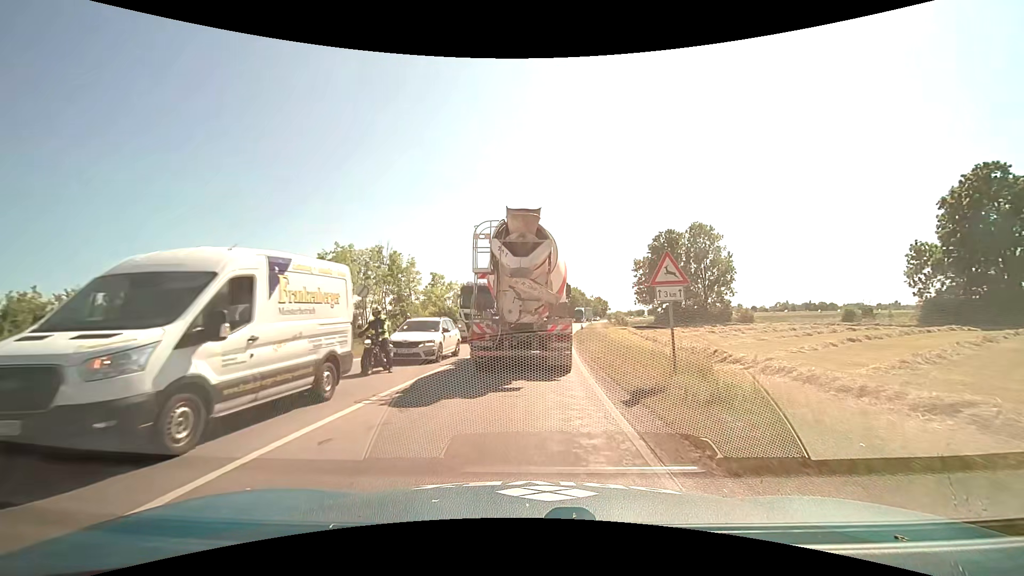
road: primary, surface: asphalt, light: Day
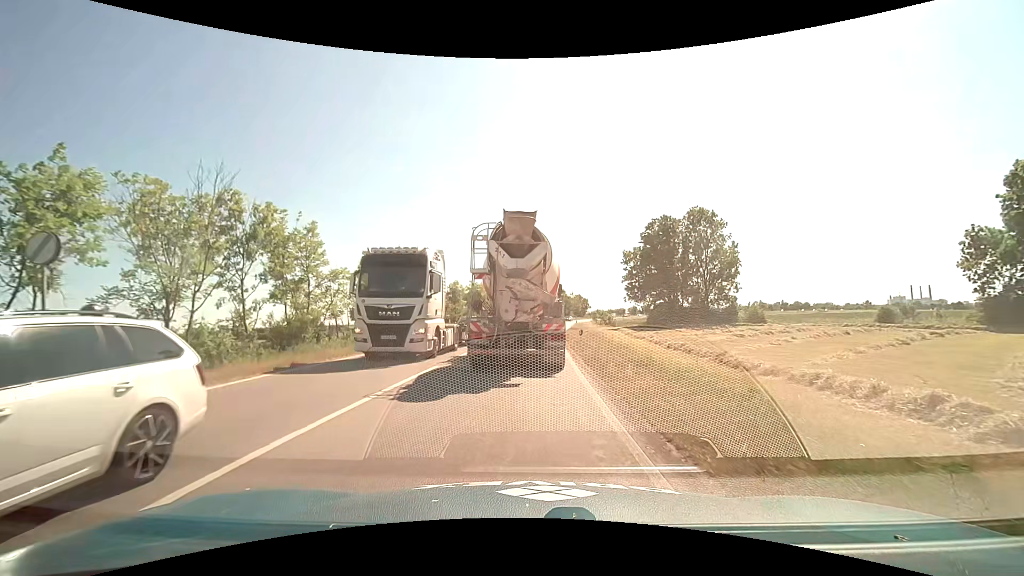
(+0.3, +14.1) m; +3°
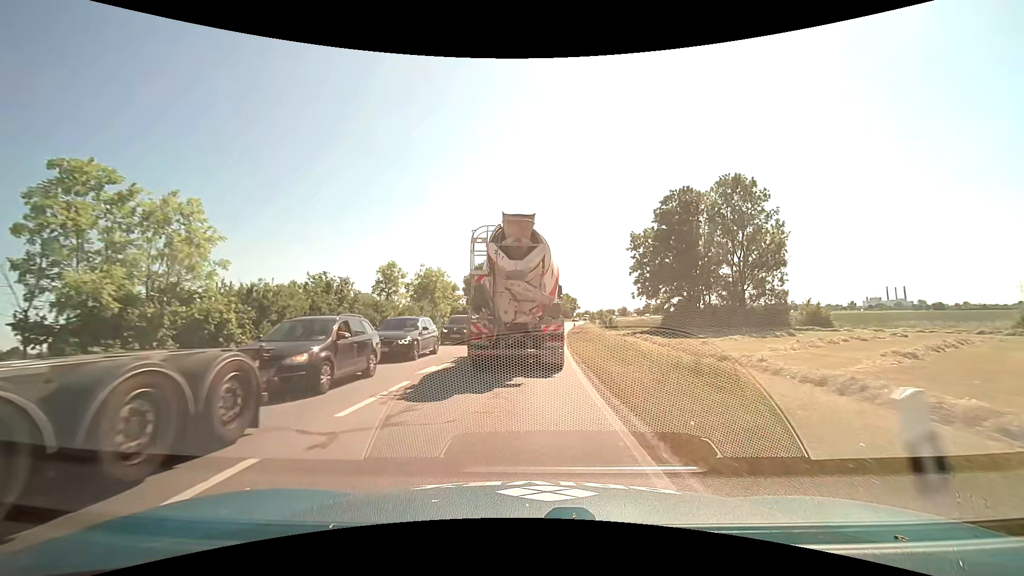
(+0.4, +21.3) m; +2°
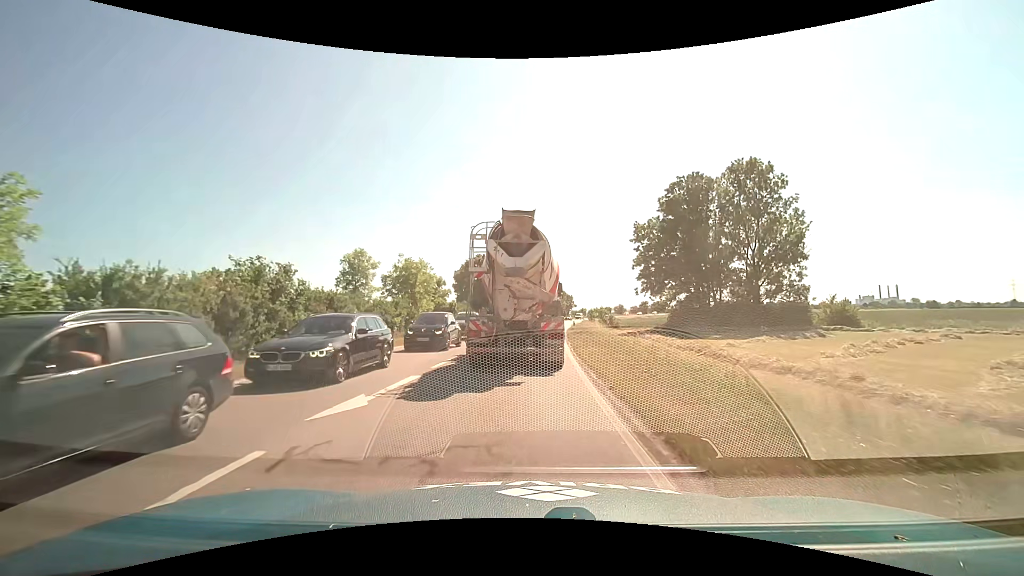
(0.0, +5.7) m; 0°
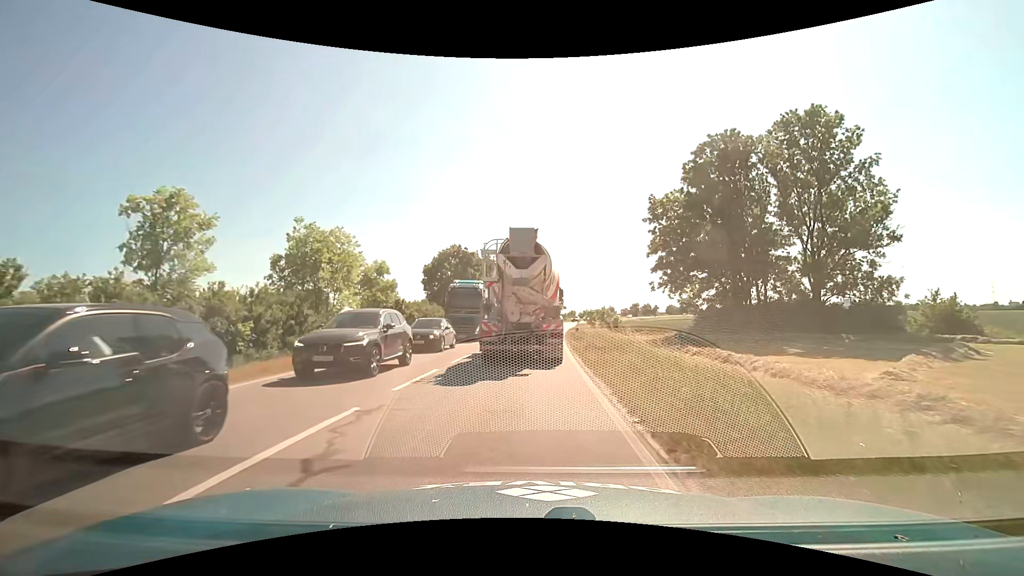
(+0.3, +15.2) m; +2°
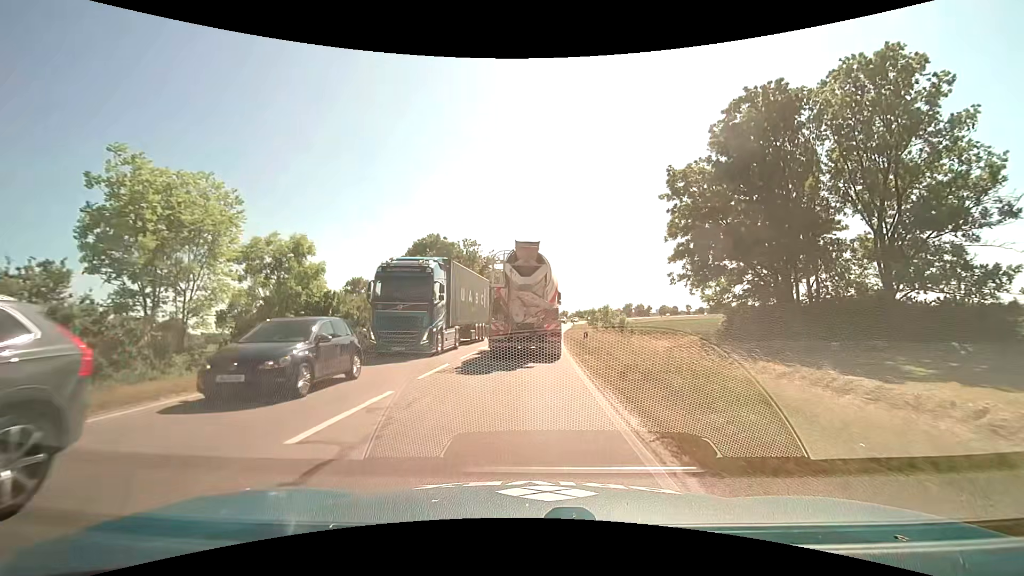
(+0.1, +10.1) m; +1°
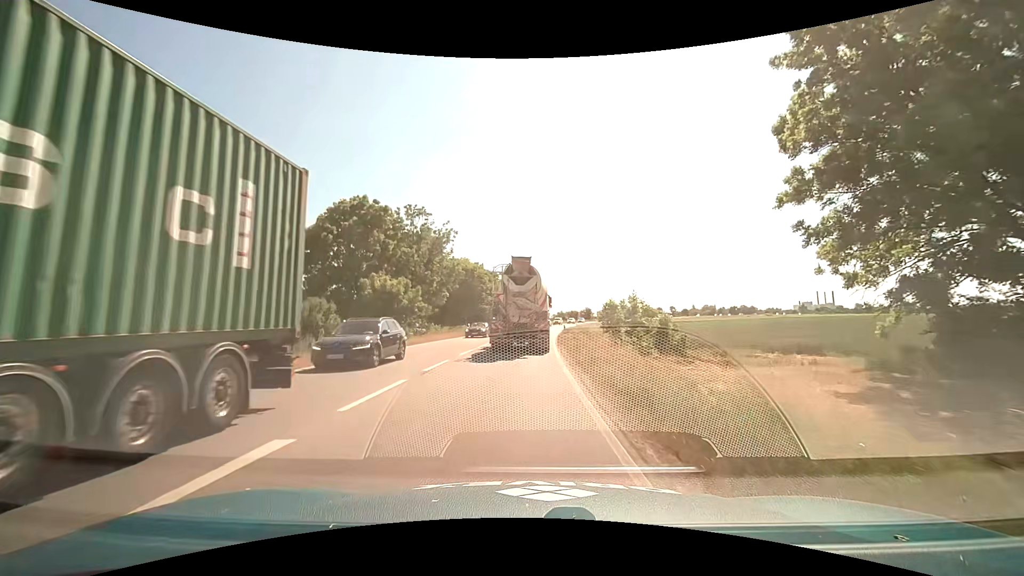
(+0.6, +22.1) m; +2°
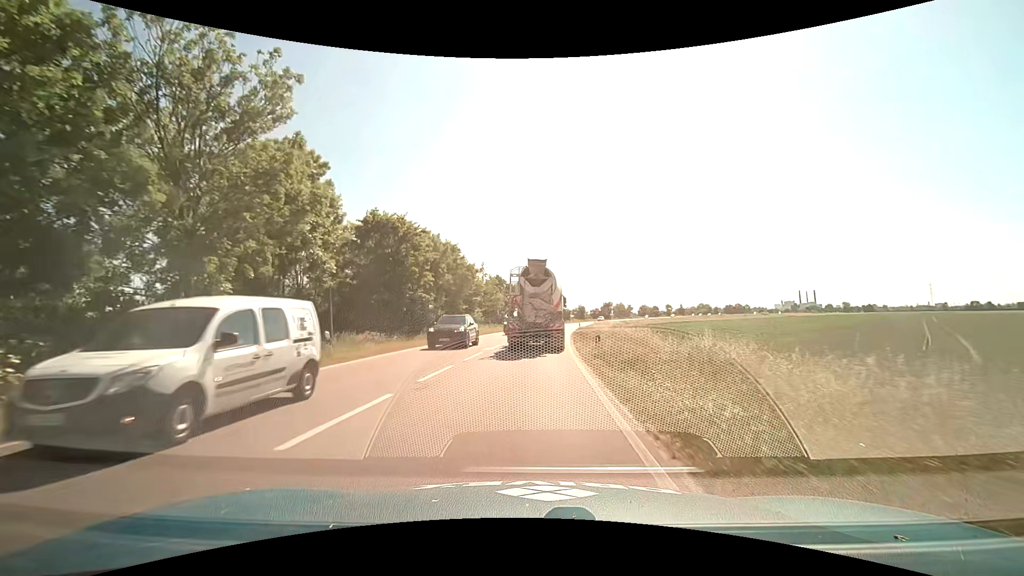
(+0.6, +32.3) m; +2°
(0, +10) (0, +20) (+1, +30) (+2, +40) (+2, +50) (+3, +60) (+5, +70) (+6, +80) (+8, +90) (+9, +99) m
